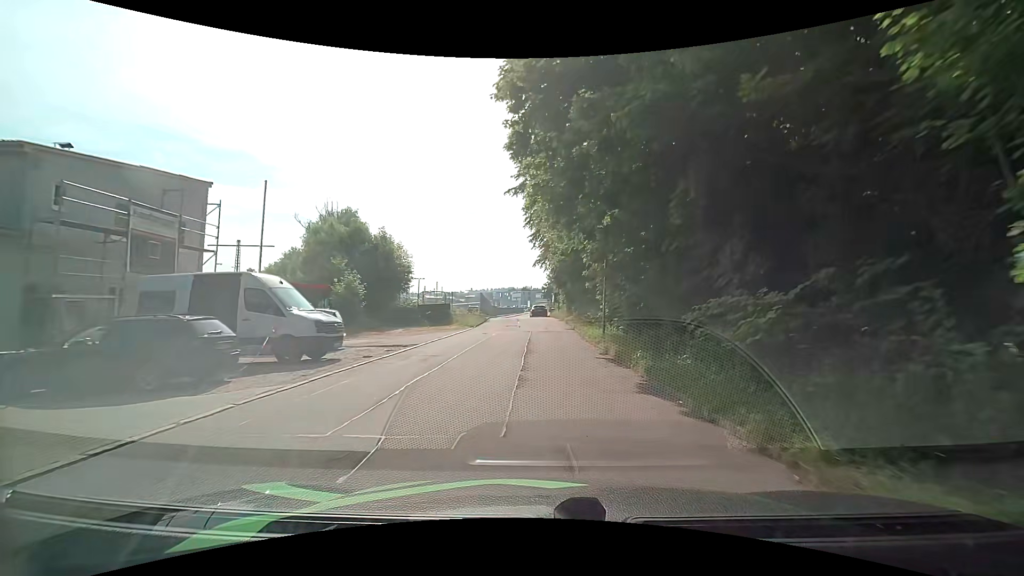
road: residential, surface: asphalt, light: Day
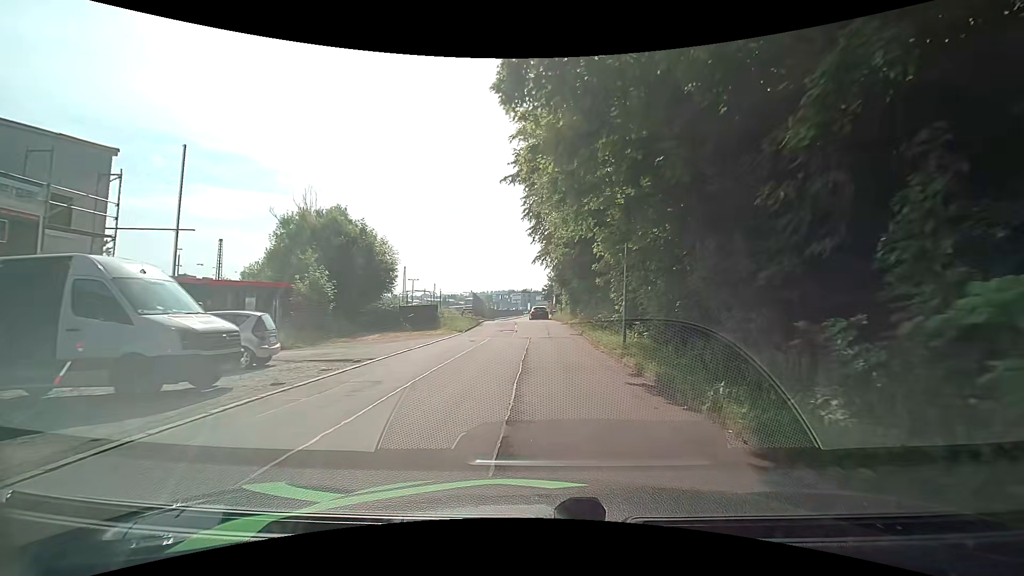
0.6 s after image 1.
(0.0, +5.2) m; -1°
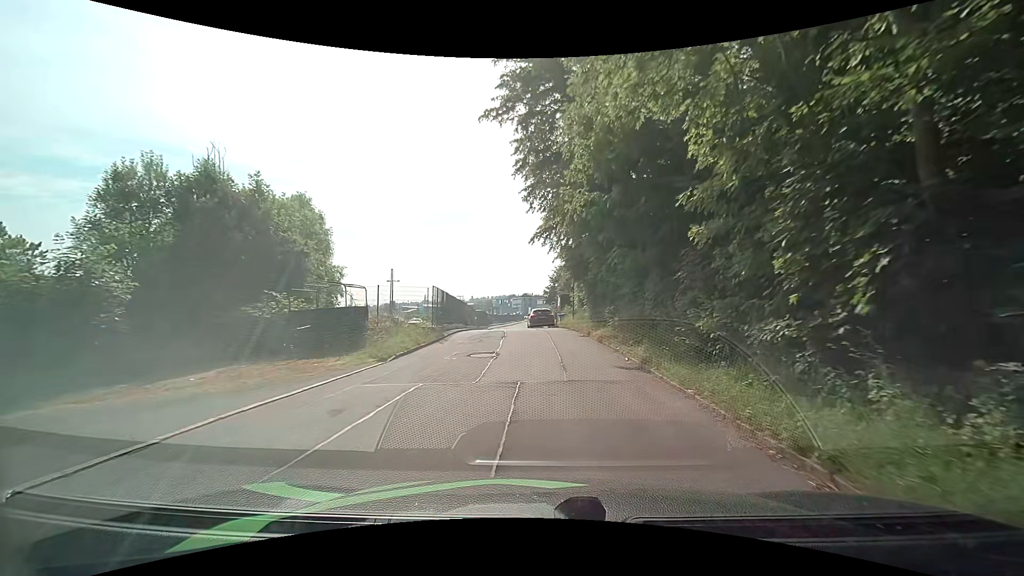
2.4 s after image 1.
(+0.2, +14.7) m; 0°
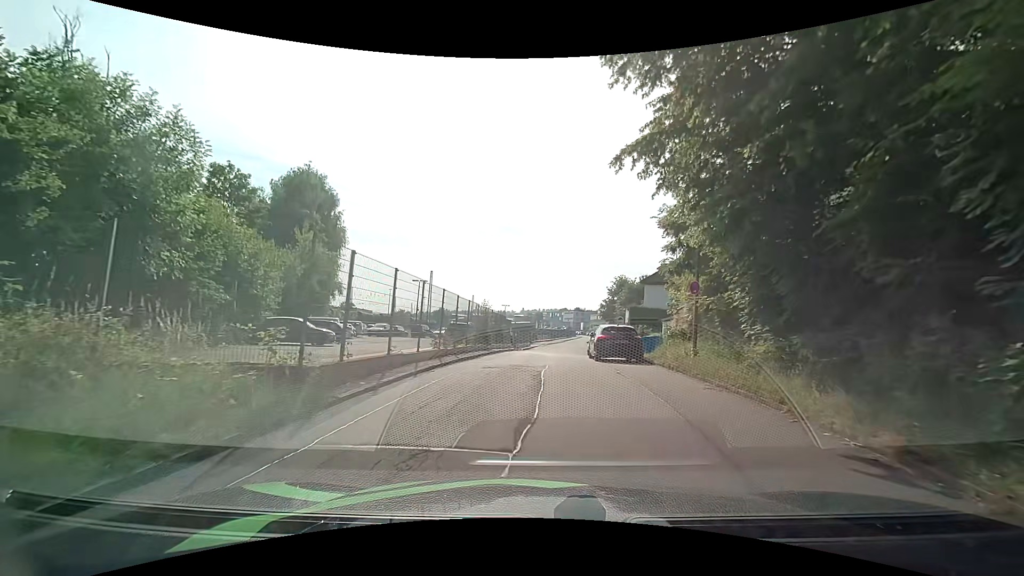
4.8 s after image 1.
(-0.4, +16.5) m; -5°
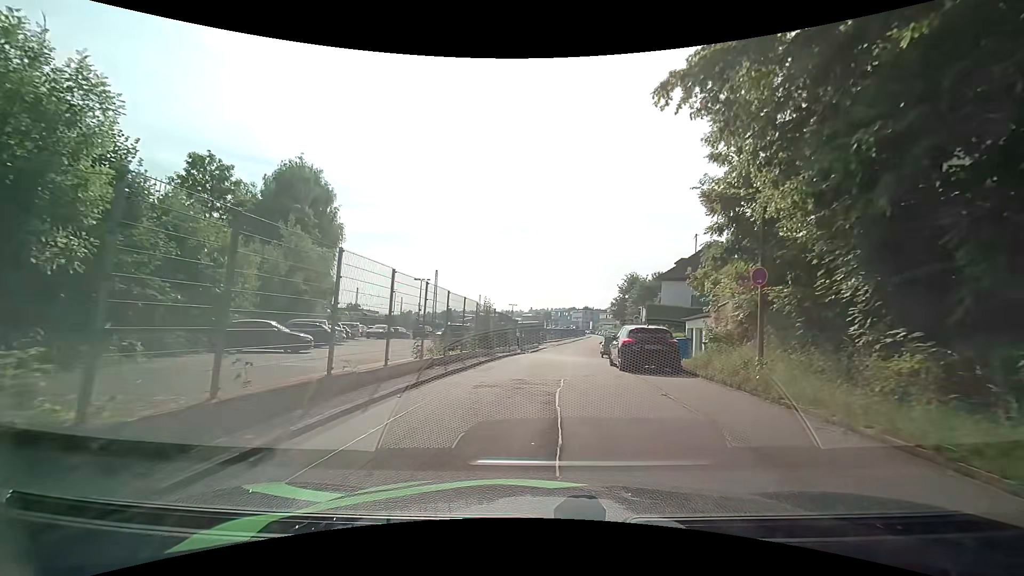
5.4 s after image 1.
(0.0, +3.7) m; 0°
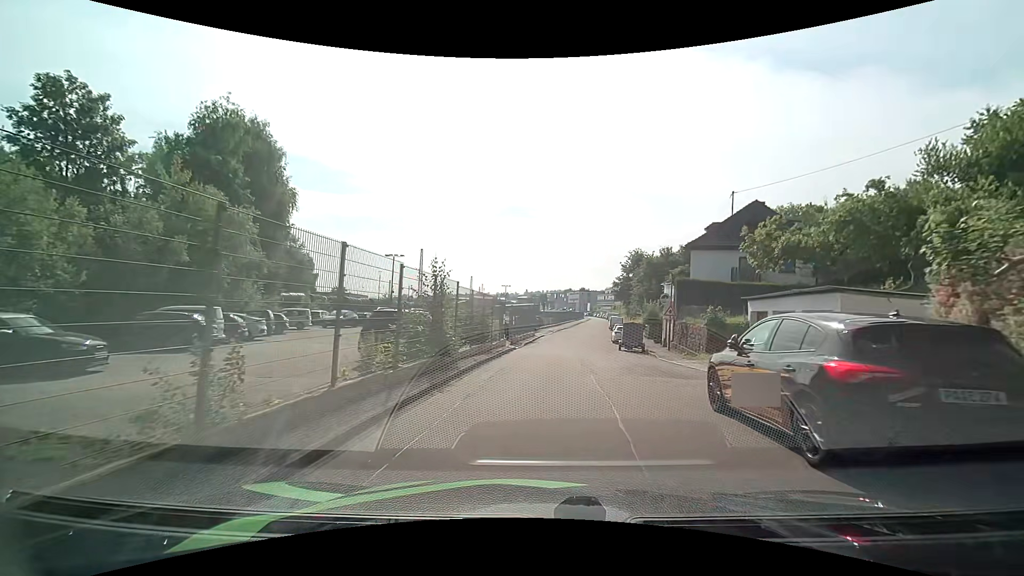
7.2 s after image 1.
(-0.1, +10.9) m; -2°
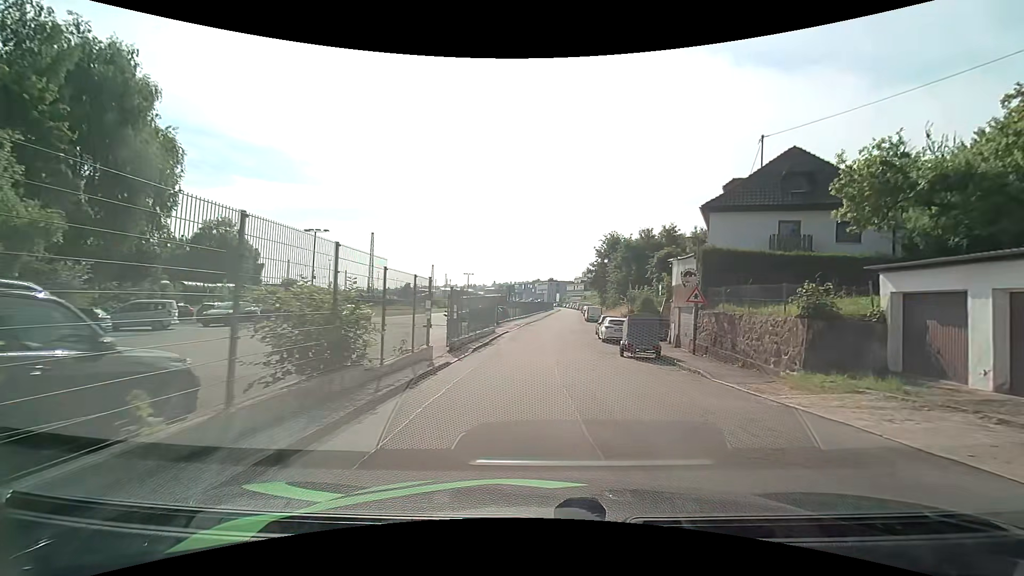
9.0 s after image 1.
(+0.7, +11.9) m; +6°
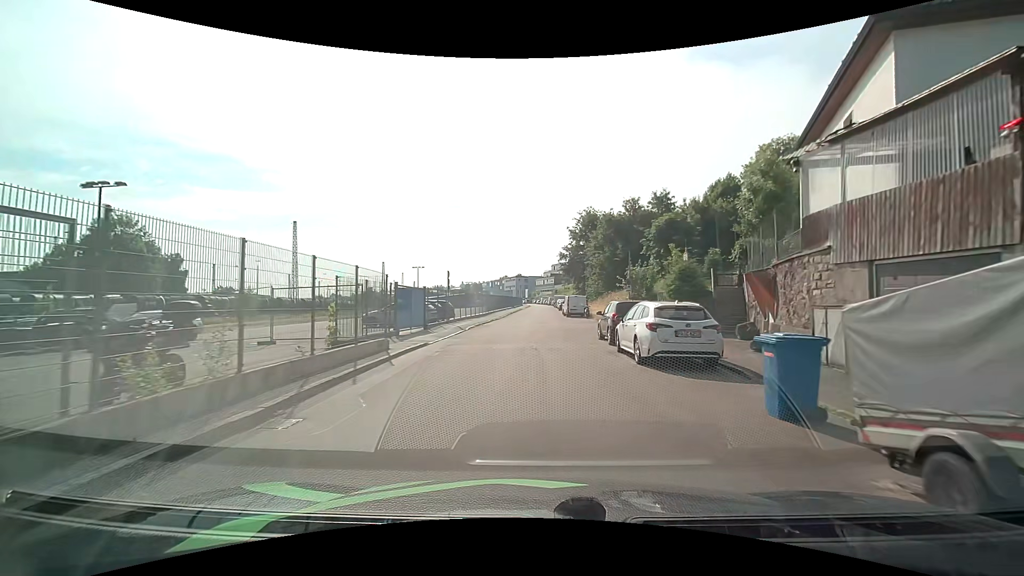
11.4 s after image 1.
(+0.6, +17.9) m; +4°
(0, +10) (0, +20) (0, +30) (0, +40) (0, +50) (0, +60) (0, +70) (0, +80) (0, +90) (0, +100) m
